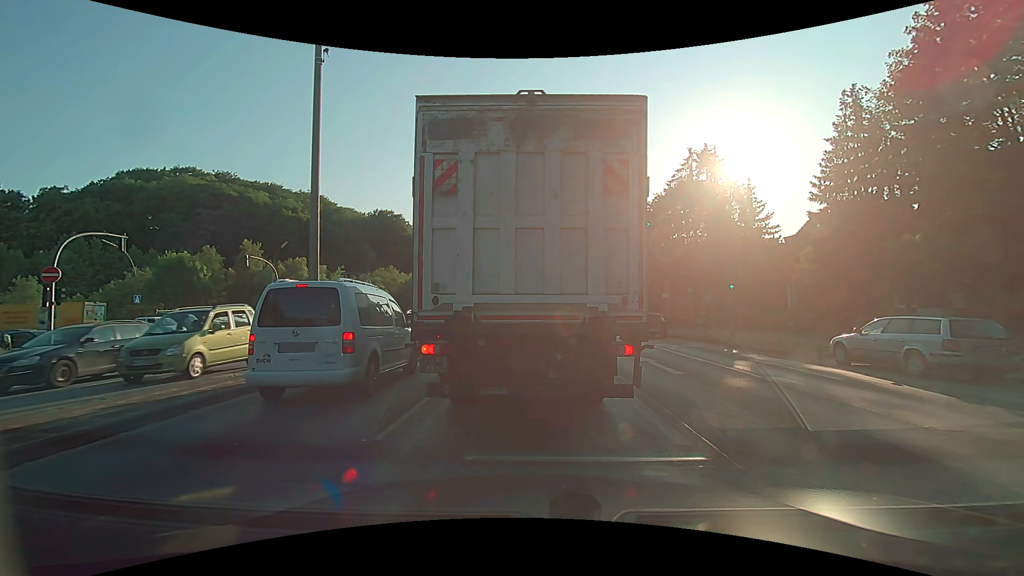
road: primary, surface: asphalt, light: Day
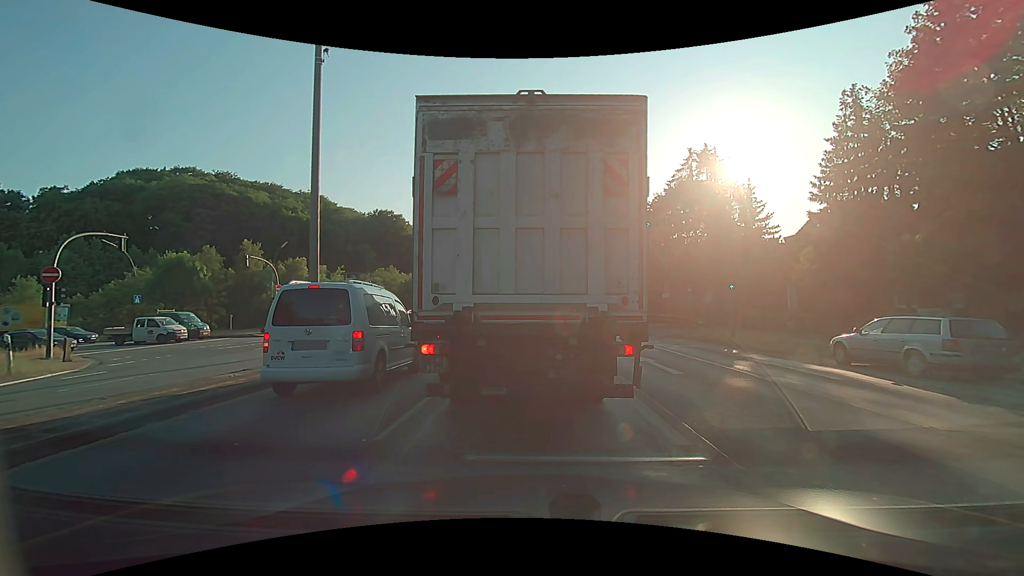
(0.0, 0.0) m; 0°
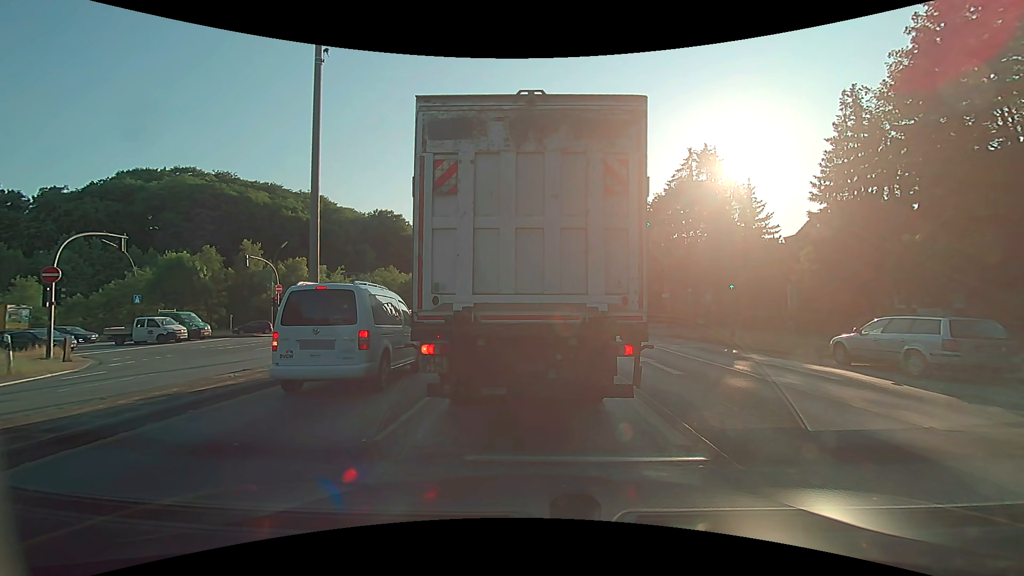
(0.0, 0.0) m; 0°
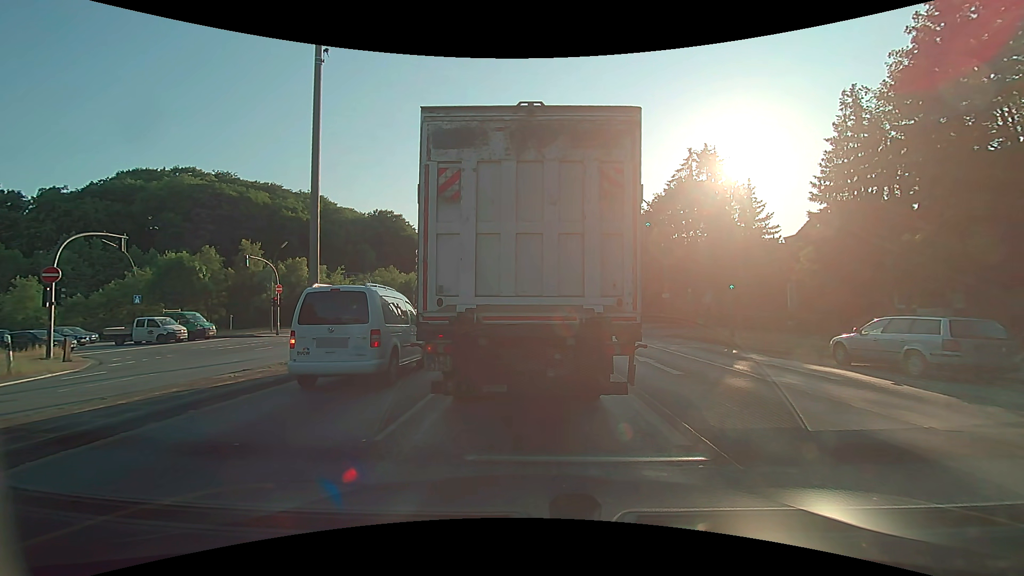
(0.0, 0.0) m; 0°
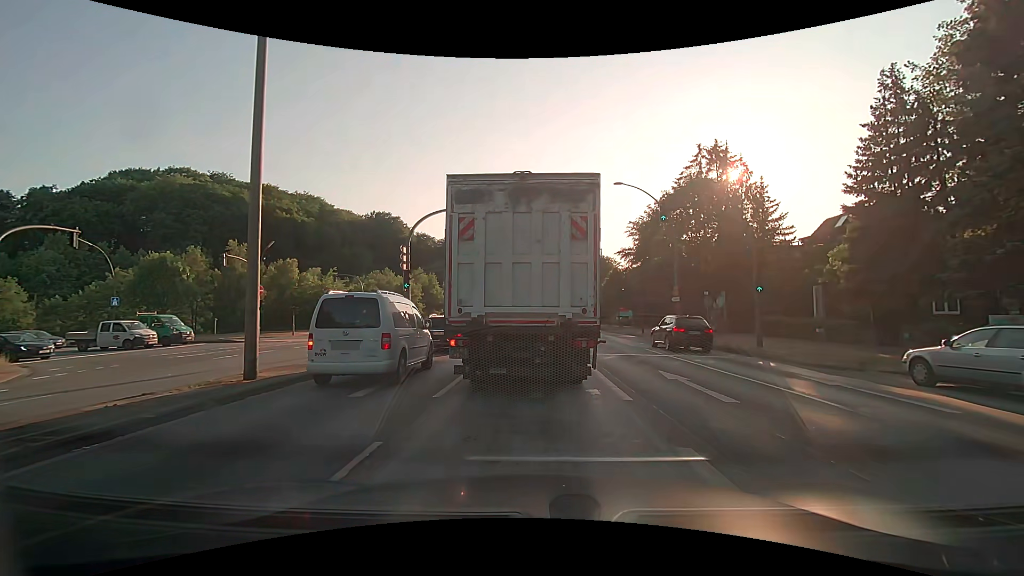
(+0.1, +3.2) m; +2°
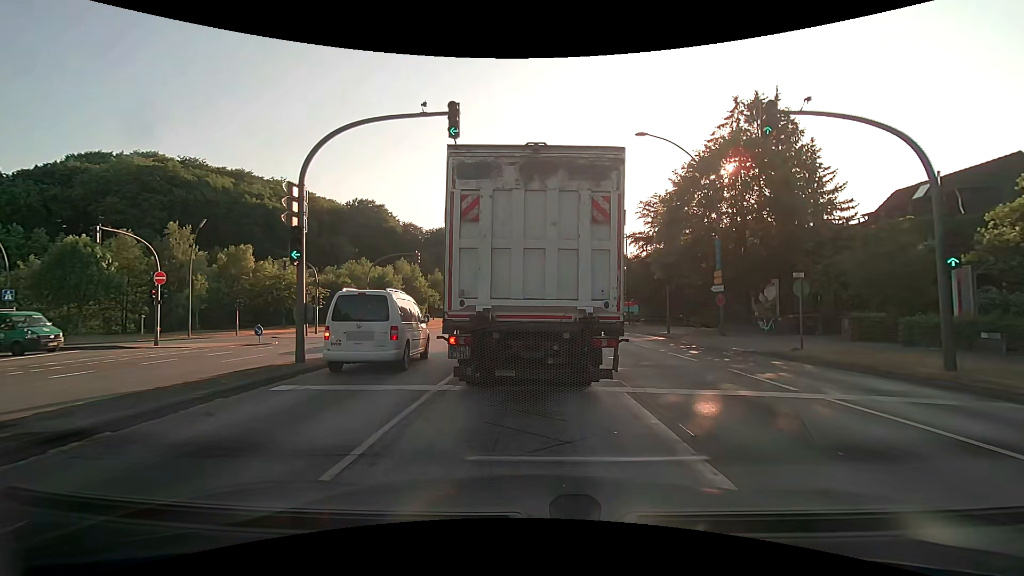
(+0.2, +10.2) m; 0°
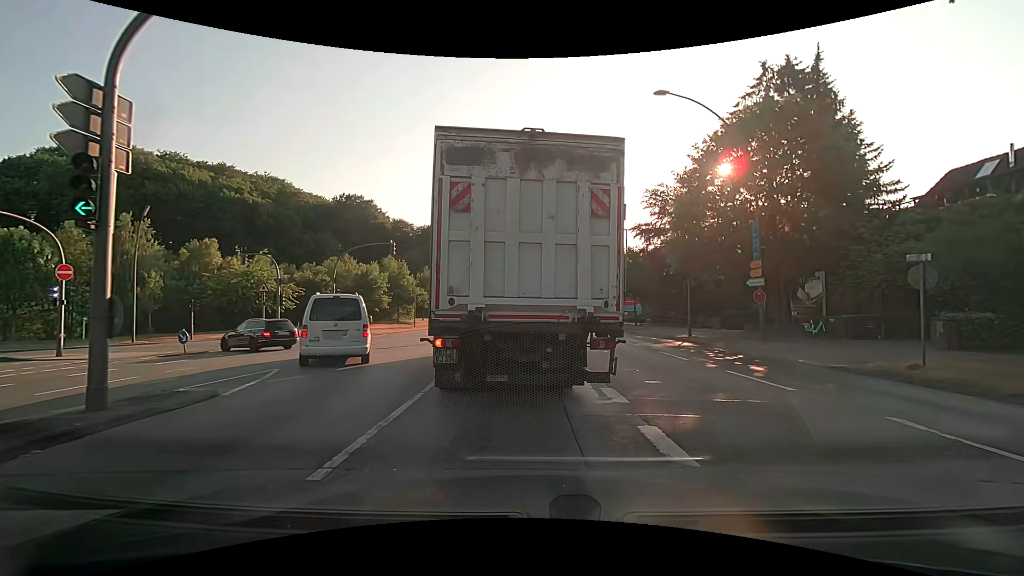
(+0.2, +5.6) m; +1°
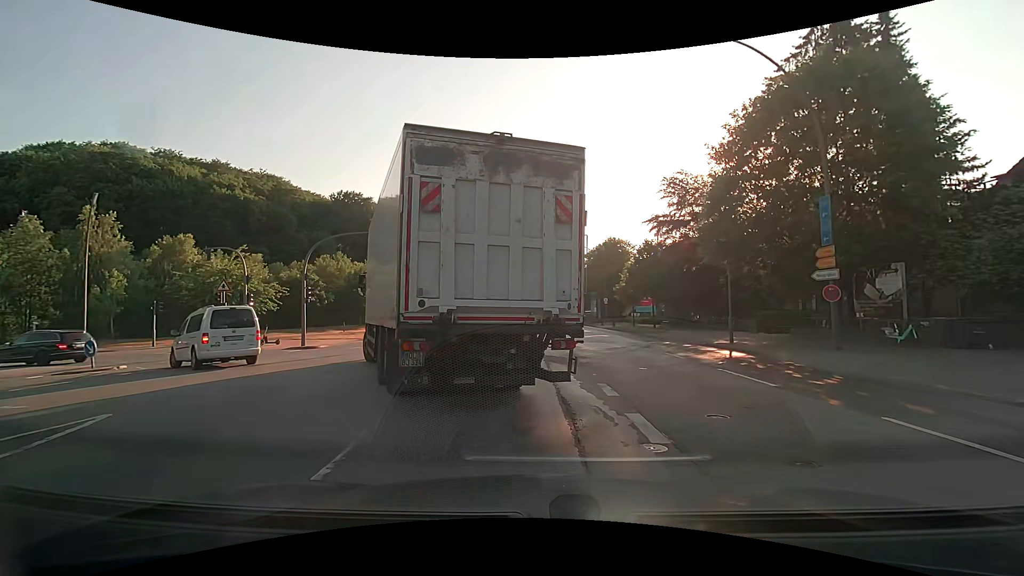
(+0.1, +5.1) m; 0°
(-1, +10) (-5, +19) (-13, +25) (-23, +27) (-33, +27) (-43, +26) (-53, +26) (-63, +25) (-73, +25) (-83, +25) m
